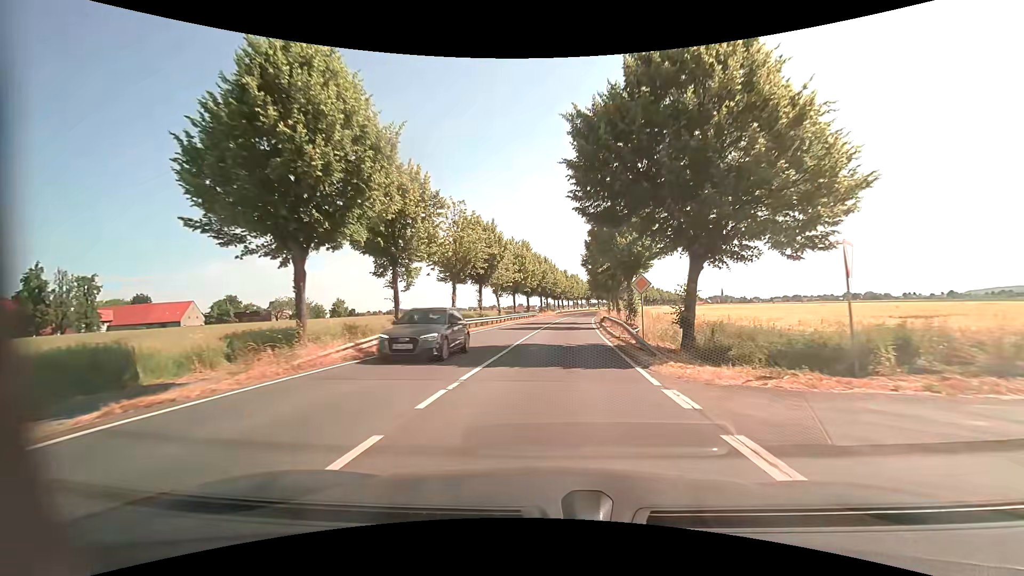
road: primary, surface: asphalt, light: Day
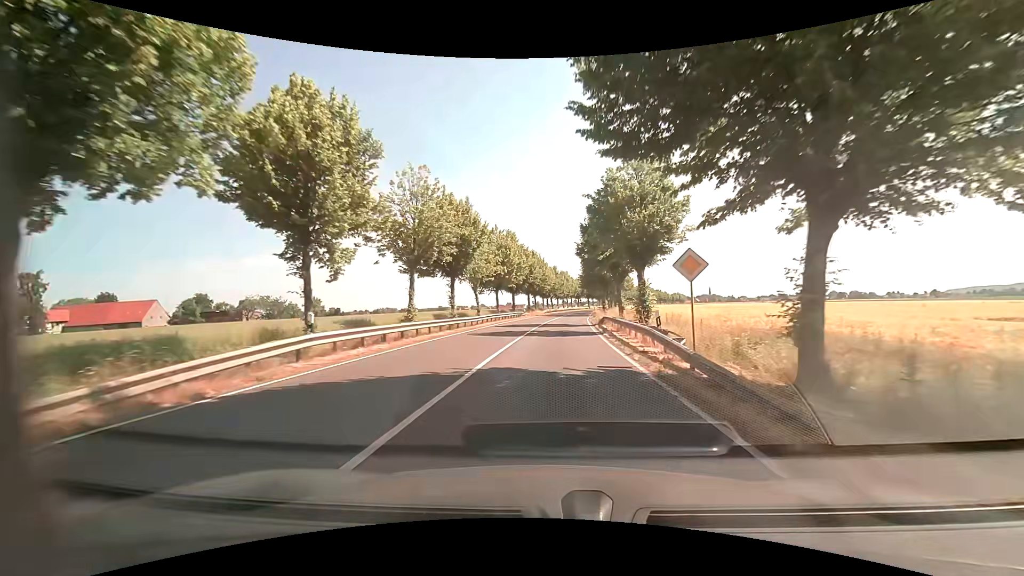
(0.0, +8.5) m; +1°
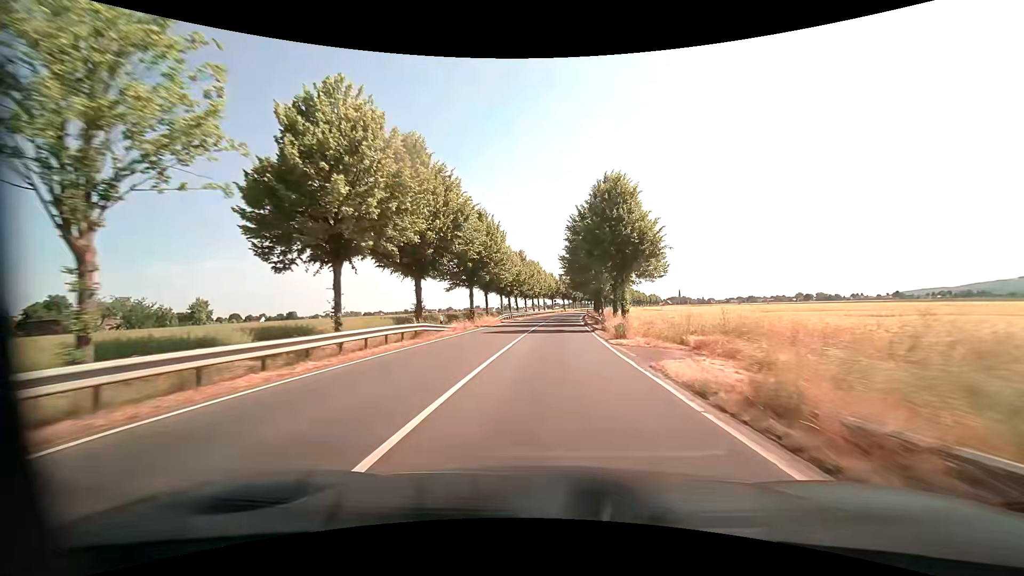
(+1.2, +37.9) m; +3°
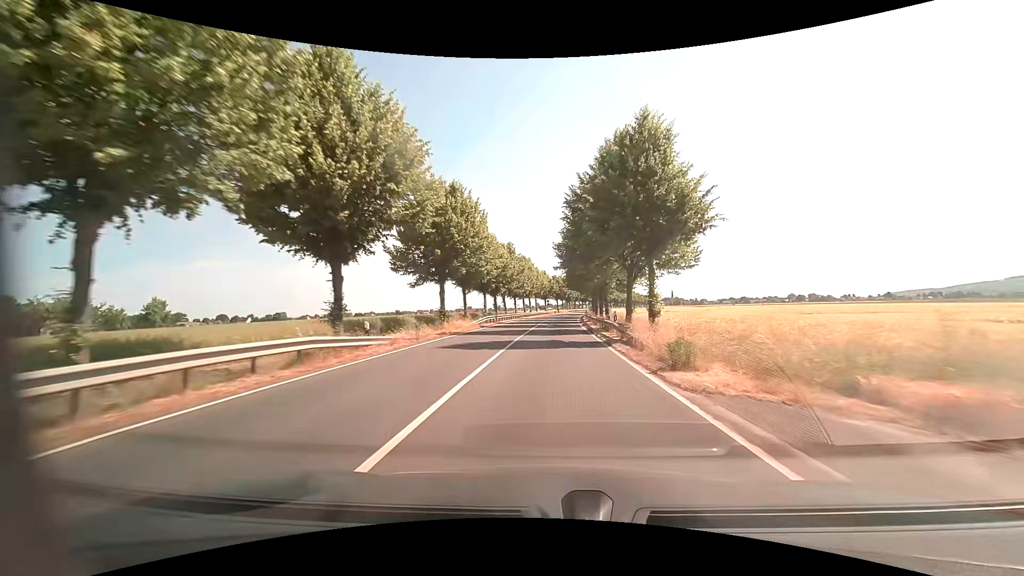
(+0.1, +10.3) m; 0°
(0, +10) (0, +20) (+1, +30) (+1, +40) (+2, +50) (+2, +60) (+3, +70) (+4, +80) (+5, +90) (+6, +100) m
